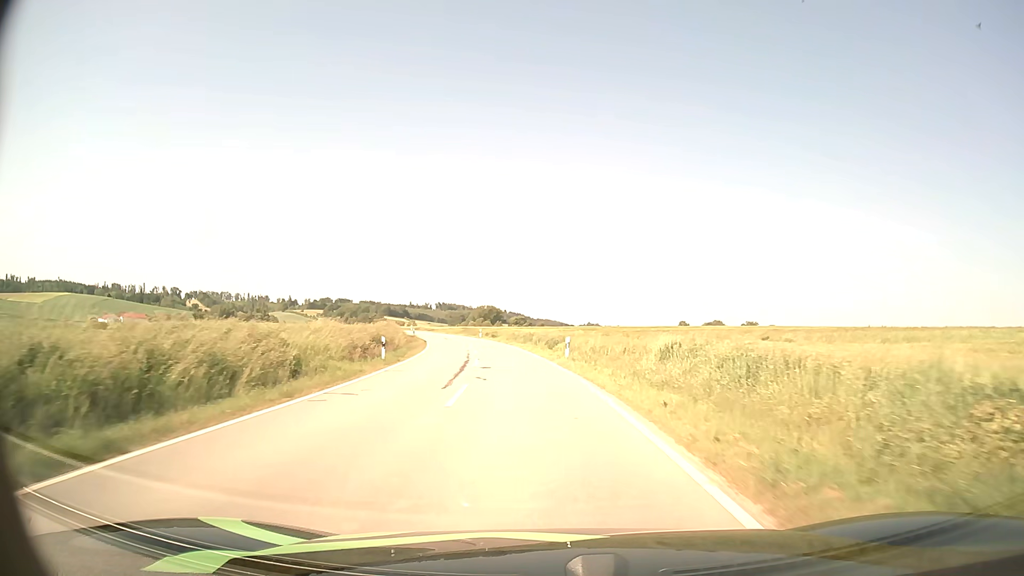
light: Day
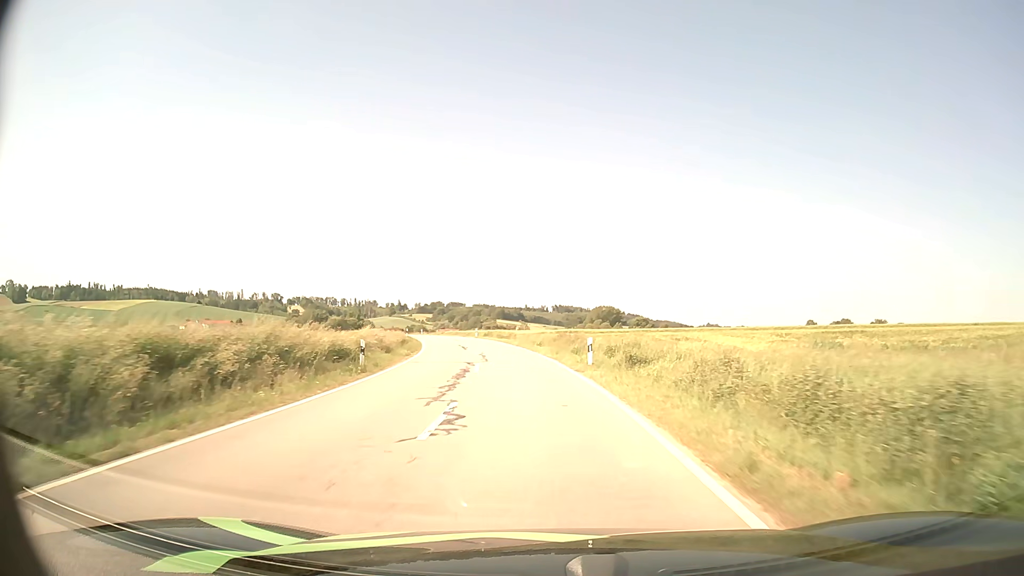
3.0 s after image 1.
(-4.6, +51.5) m; -10°
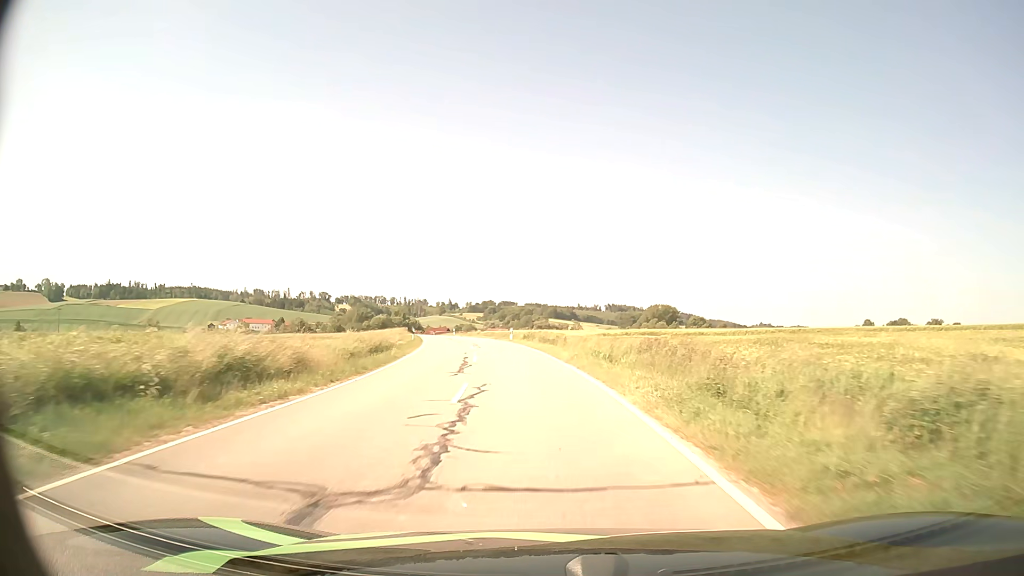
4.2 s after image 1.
(-0.8, +20.6) m; -4°
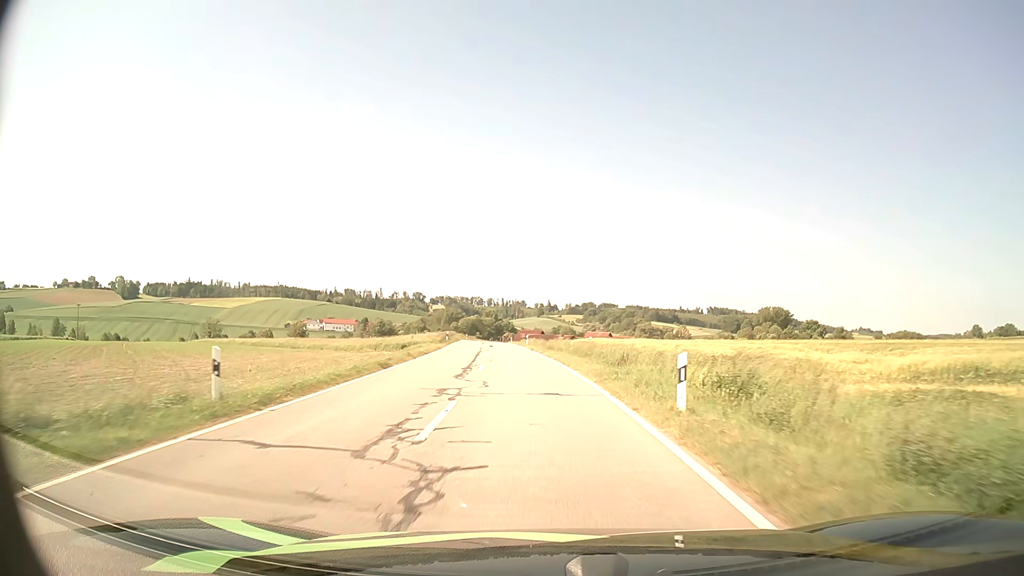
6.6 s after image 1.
(-3.1, +40.3) m; -8°
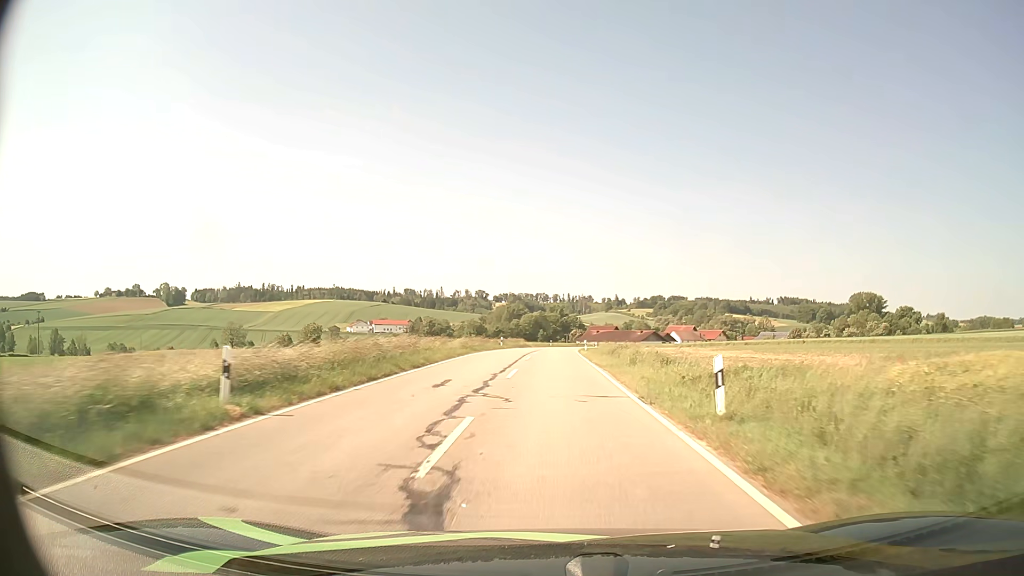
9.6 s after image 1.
(-3.2, +50.6) m; -6°
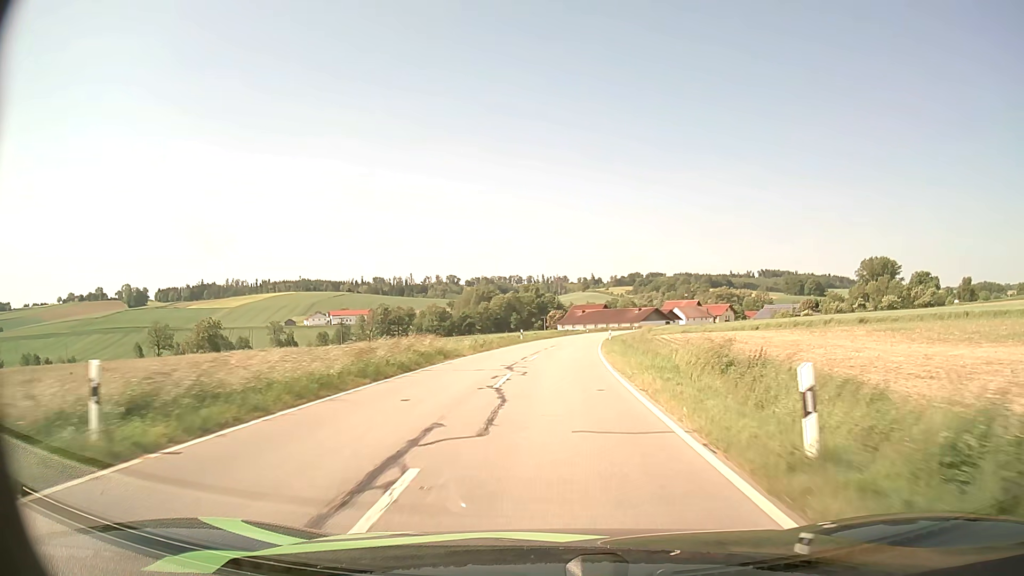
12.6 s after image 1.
(+0.6, +52.0) m; +2°
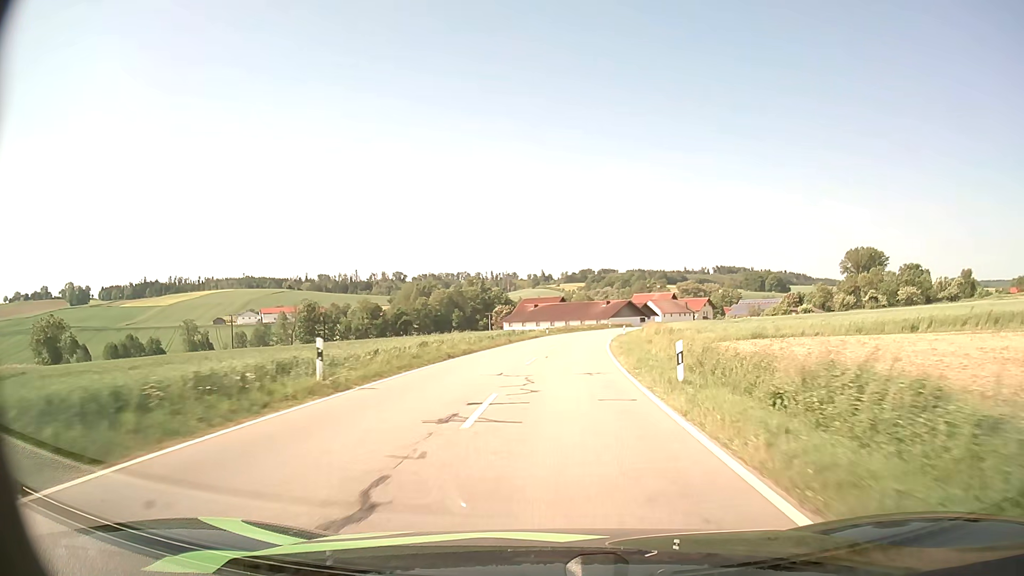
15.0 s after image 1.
(+1.3, +41.7) m; +4°
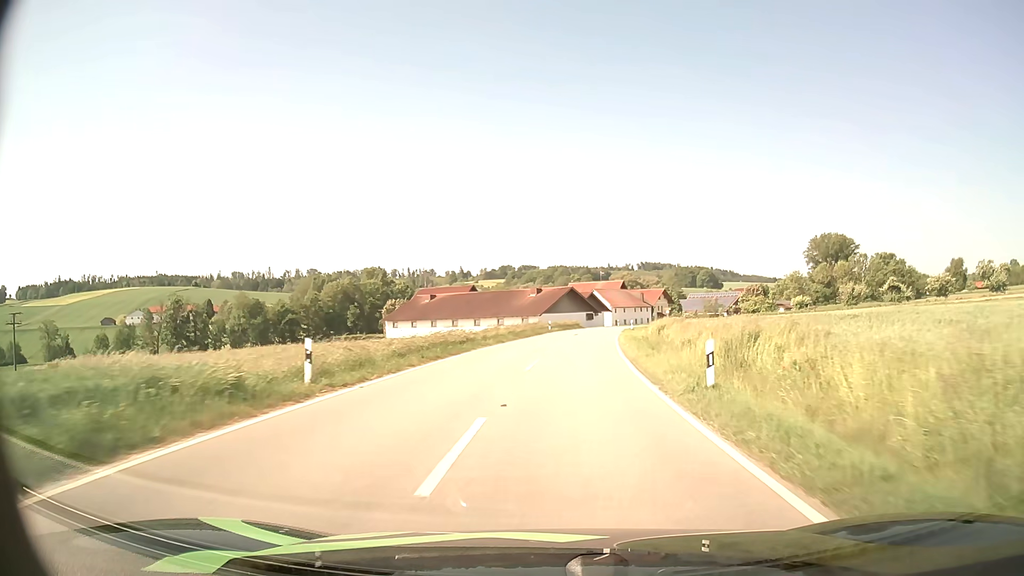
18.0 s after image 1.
(+2.7, +51.5) m; +7°
(0, +10) (+1, +20) (+1, +30) (+2, +40) (+3, +50) (+5, +60) (+6, +70) (+8, +79) (+11, +89) (+13, +99) m
